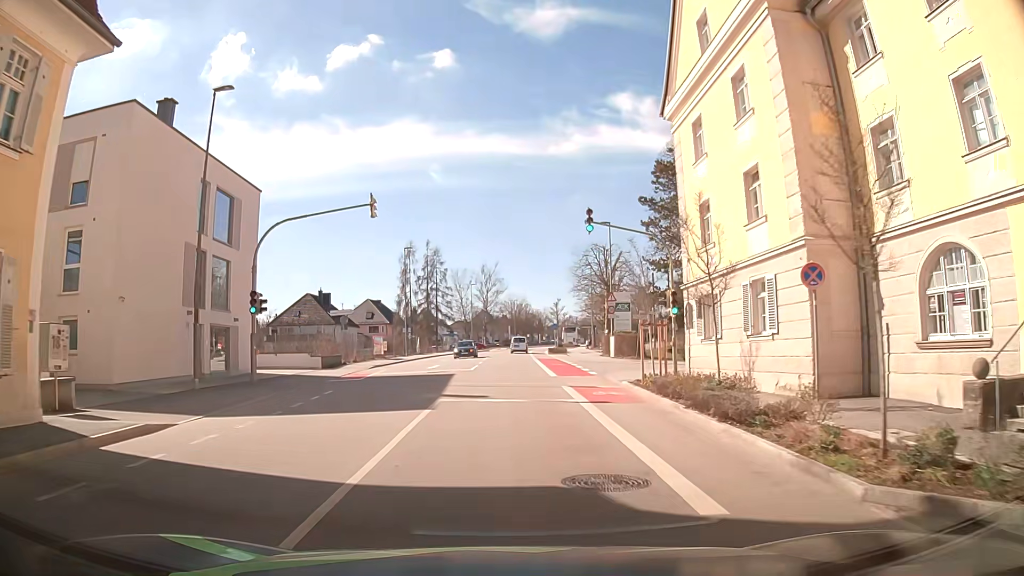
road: tertiary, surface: asphalt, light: Day
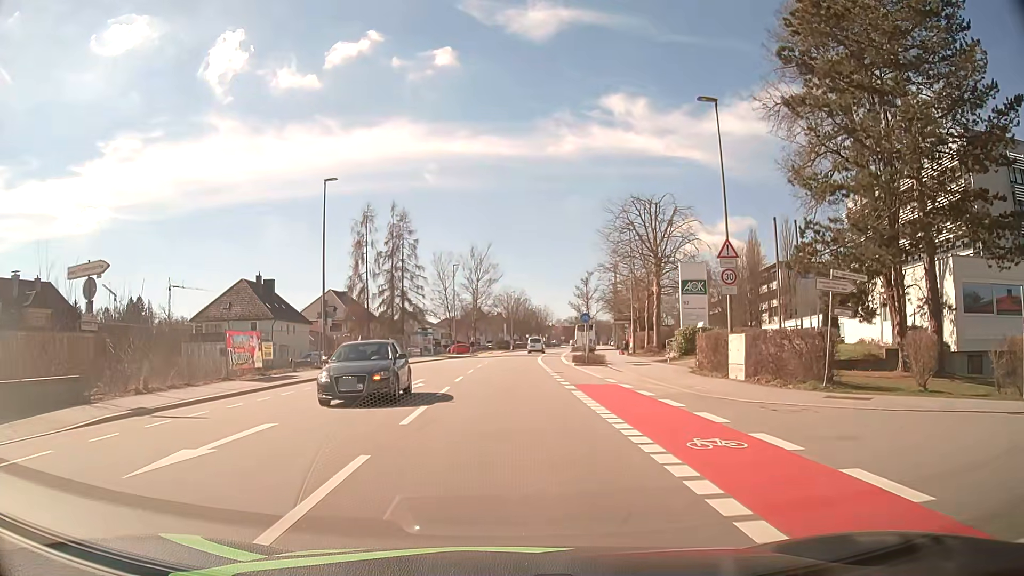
(-0.1, +27.8) m; 0°
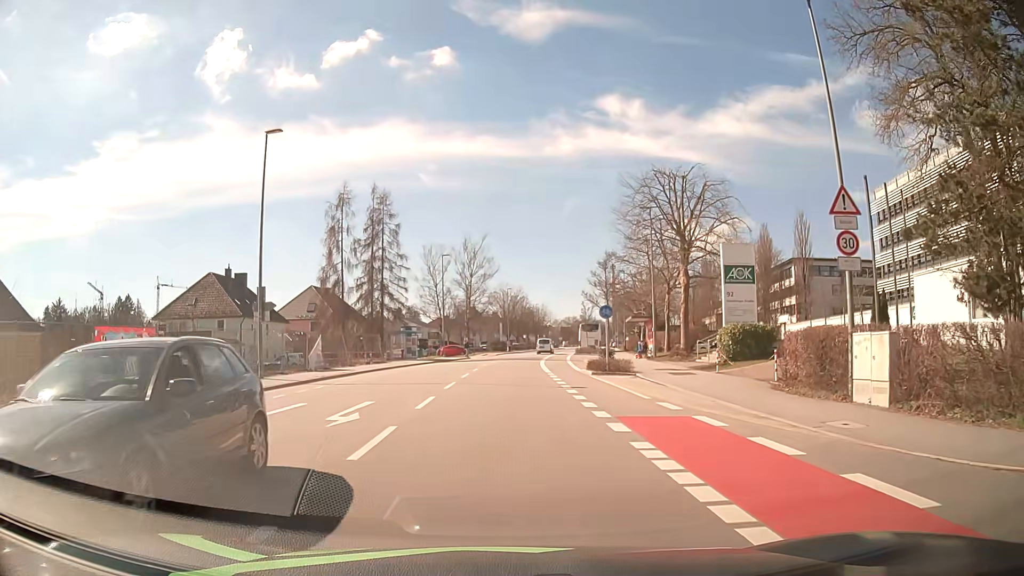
(+0.1, +9.0) m; 0°
